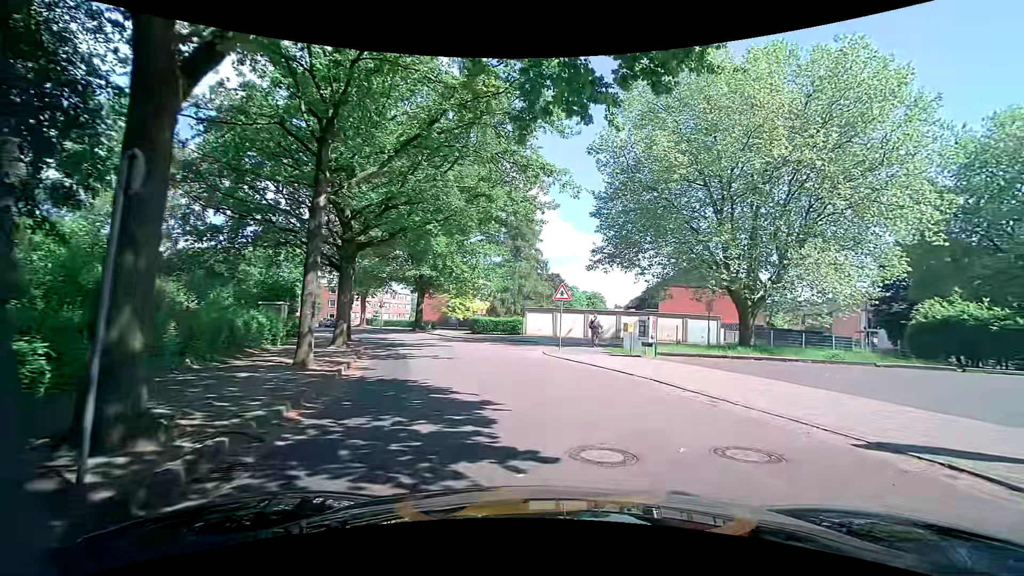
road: tertiary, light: Day
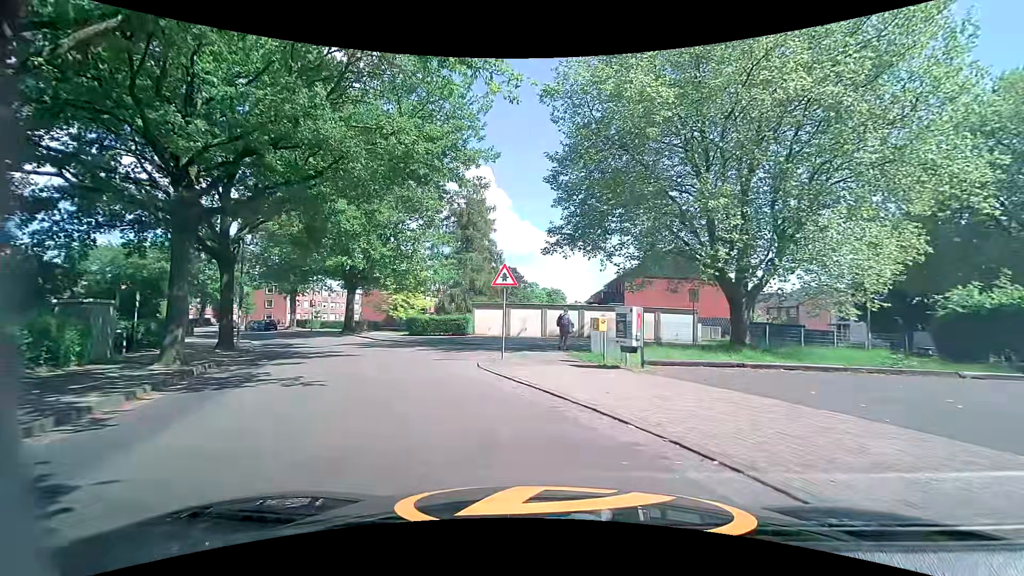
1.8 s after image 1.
(+0.6, +7.2) m; +3°
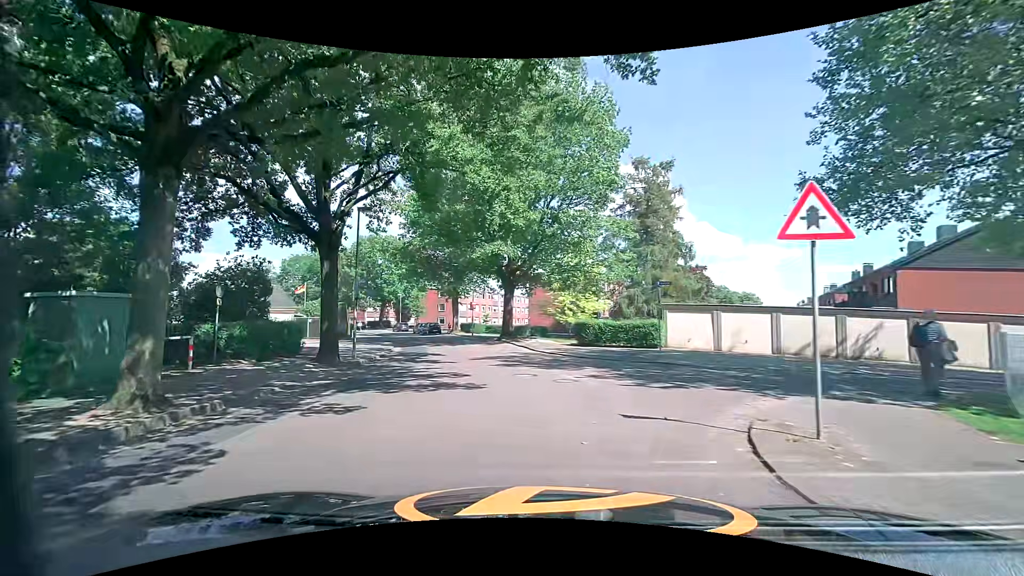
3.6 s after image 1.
(-1.6, +9.3) m; -19°
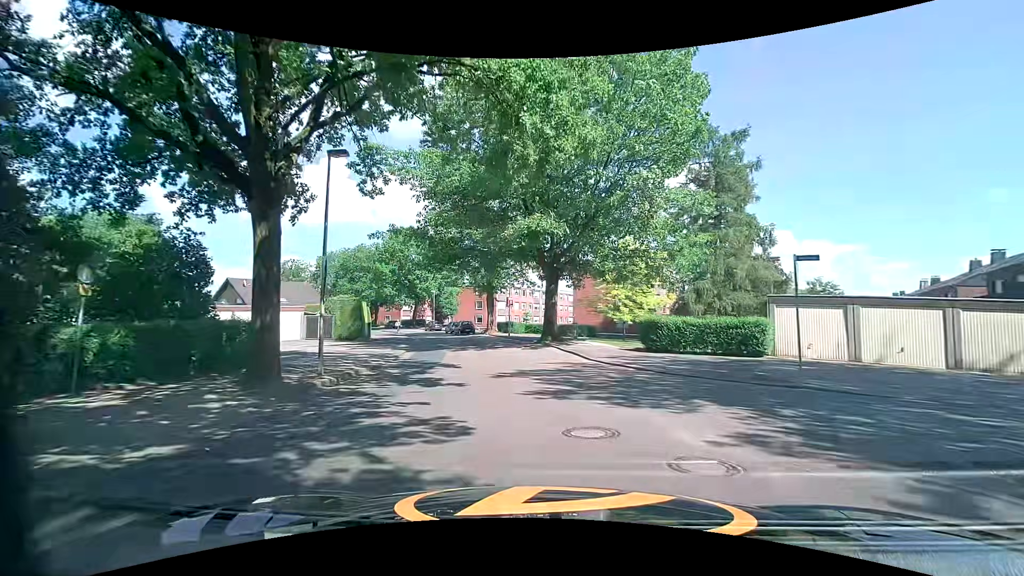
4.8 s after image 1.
(-0.4, +7.3) m; -5°
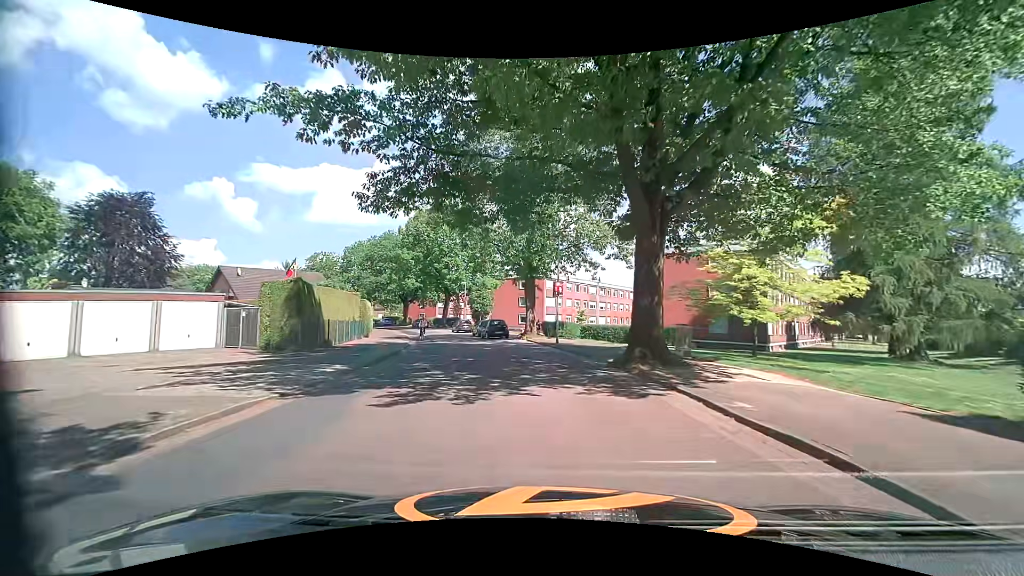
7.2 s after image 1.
(-0.9, +16.5) m; -7°
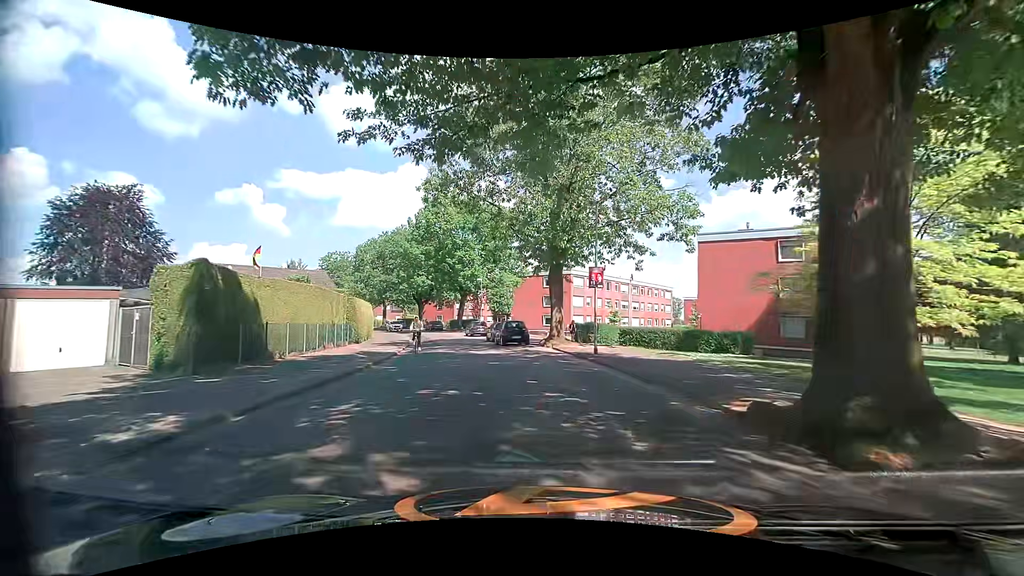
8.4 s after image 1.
(-0.2, +7.9) m; -1°
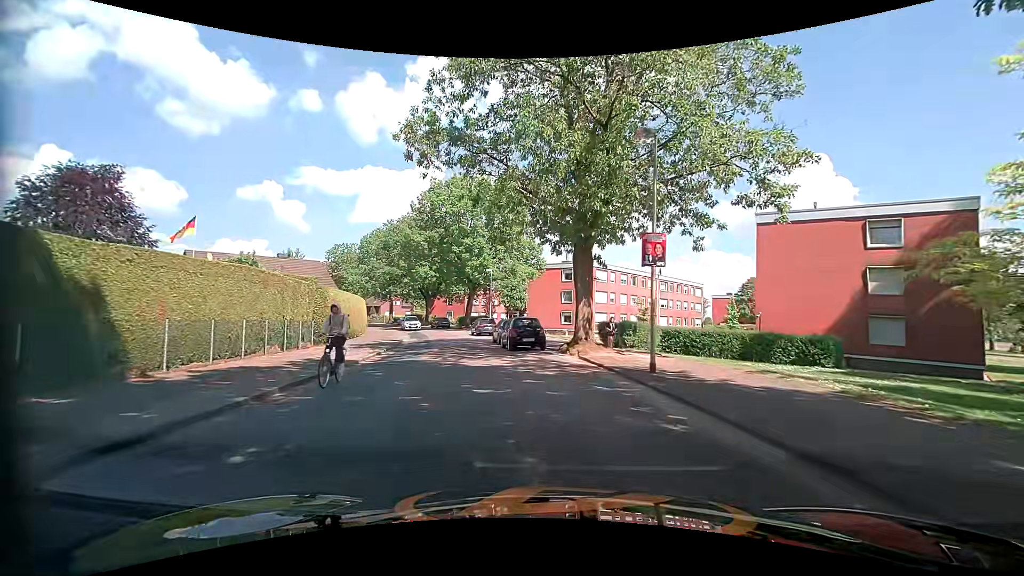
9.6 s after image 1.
(-0.3, +7.2) m; -4°
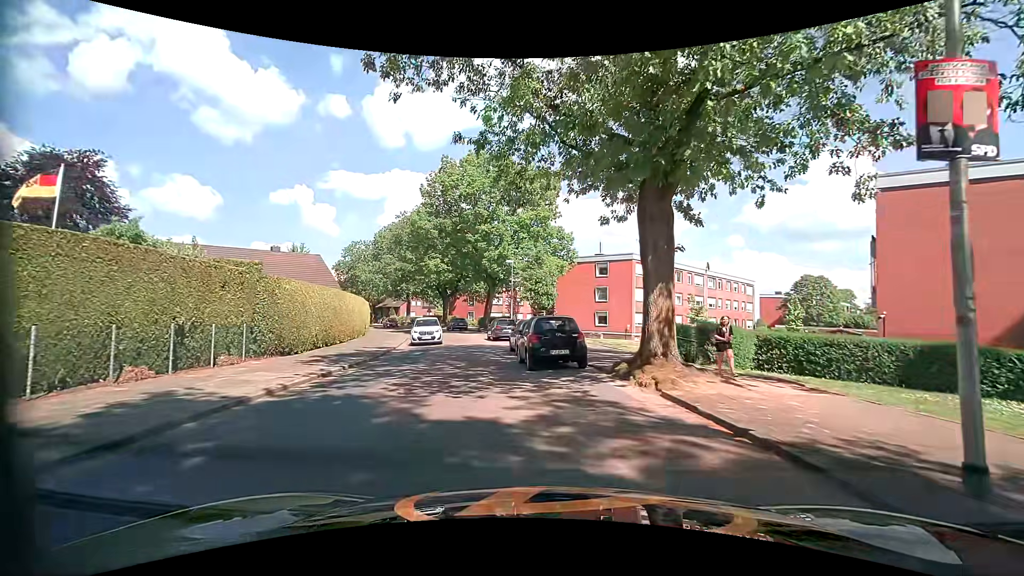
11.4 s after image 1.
(-0.1, +7.9) m; -3°
(-1, +10) (-4, +20) (-5, +29) (-6, +39) (-8, +49) (-12, +58) (-16, +67) (-21, +76) (-25, +85) (-30, +94) m
